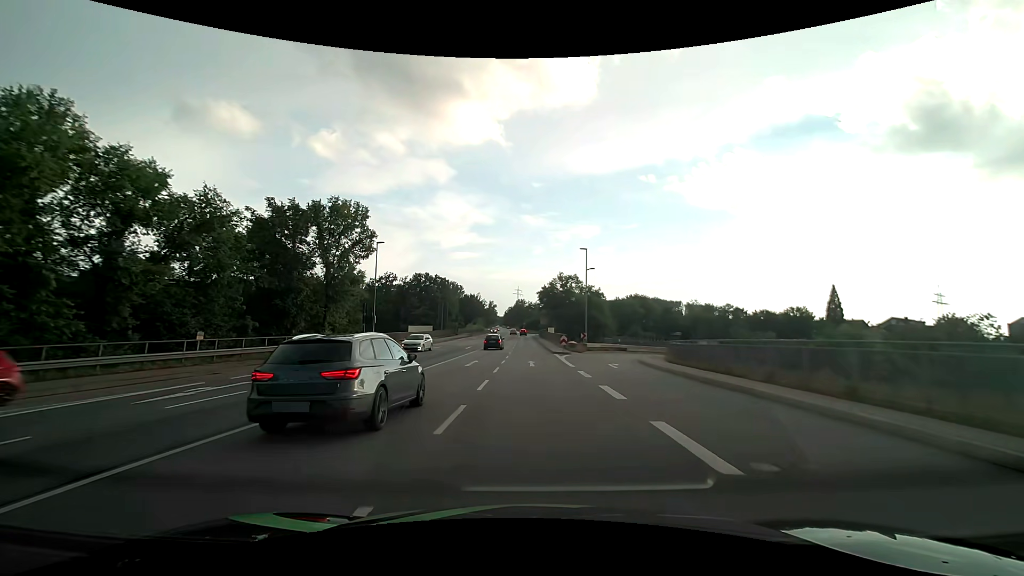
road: primary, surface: asphalt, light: Day
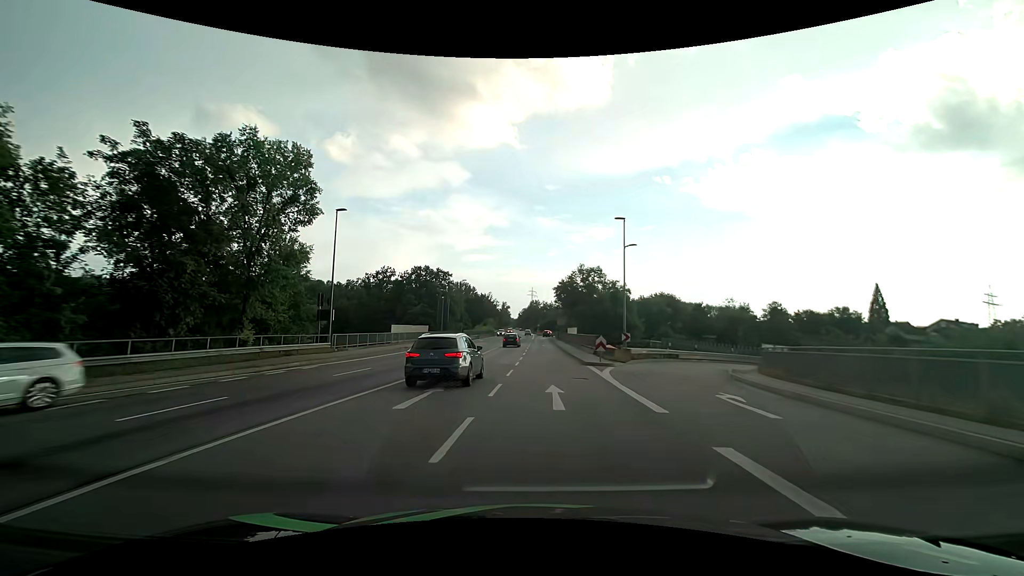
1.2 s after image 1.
(-0.1, +13.8) m; -1°
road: primary_link
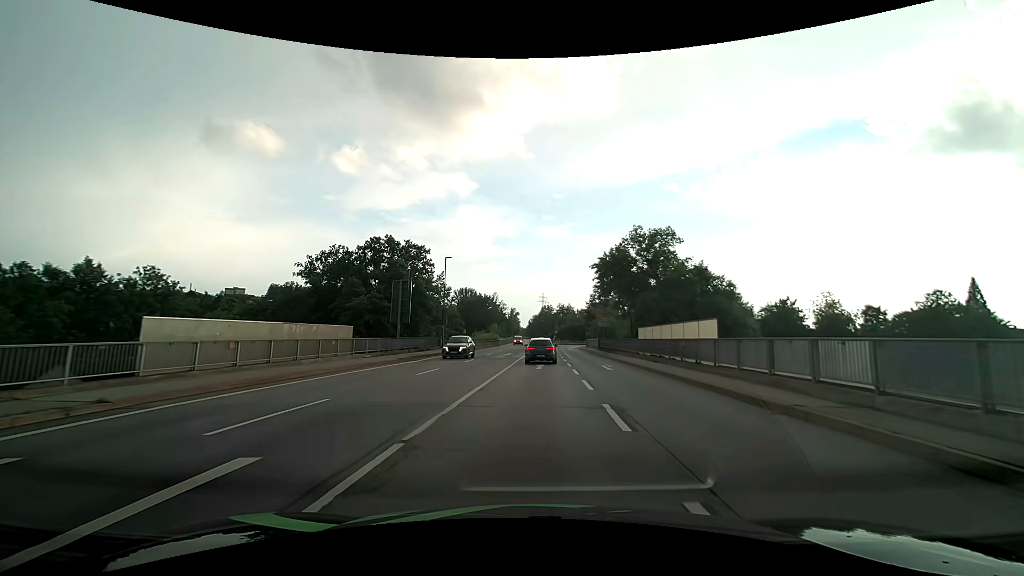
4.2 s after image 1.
(-1.9, +34.7) m; -2°
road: primary
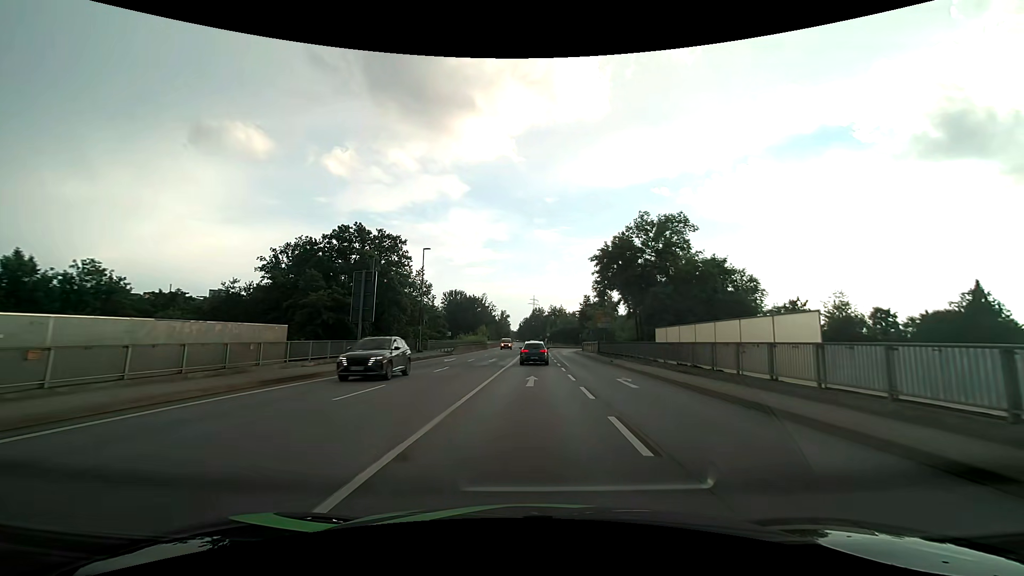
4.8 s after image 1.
(+0.1, +7.3) m; +2°
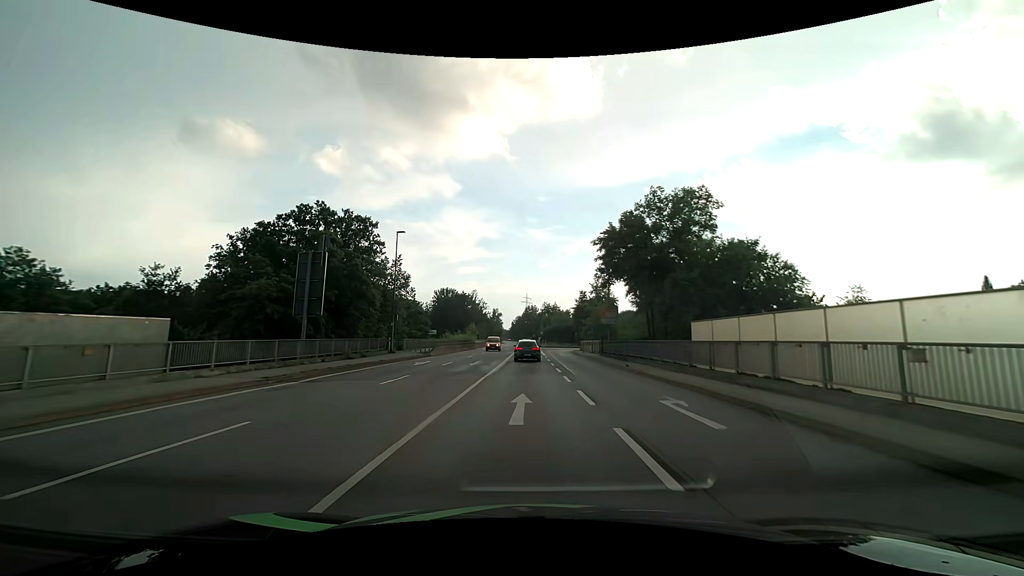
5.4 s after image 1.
(0.0, +7.4) m; +1°
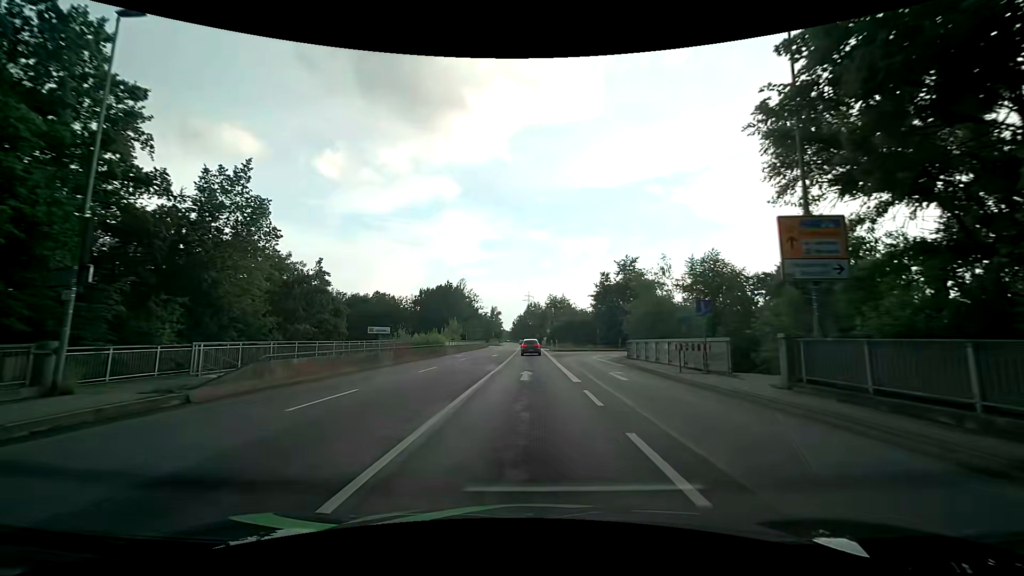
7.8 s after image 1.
(0.0, +30.3) m; 0°
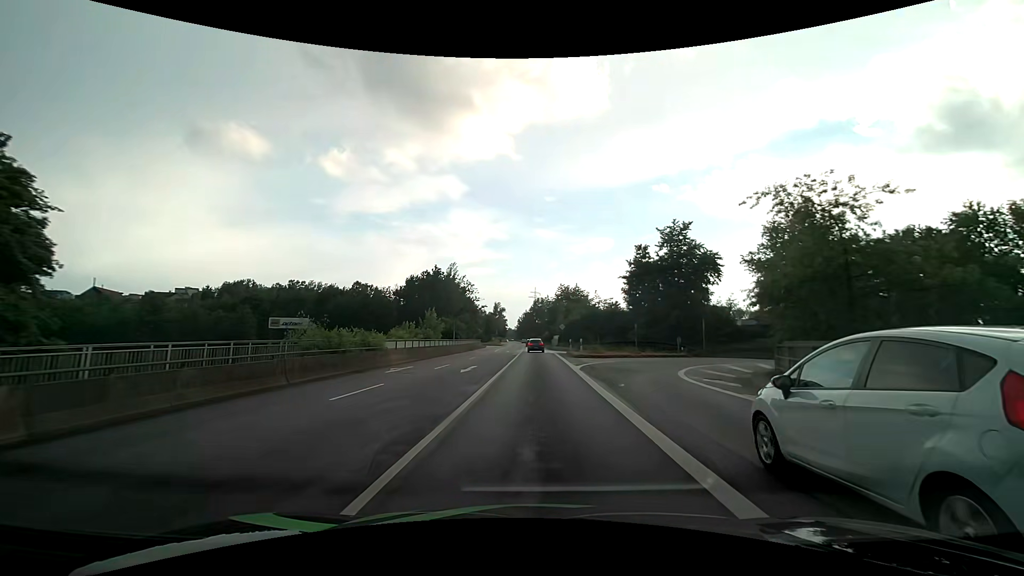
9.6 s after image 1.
(0.0, +22.5) m; 0°
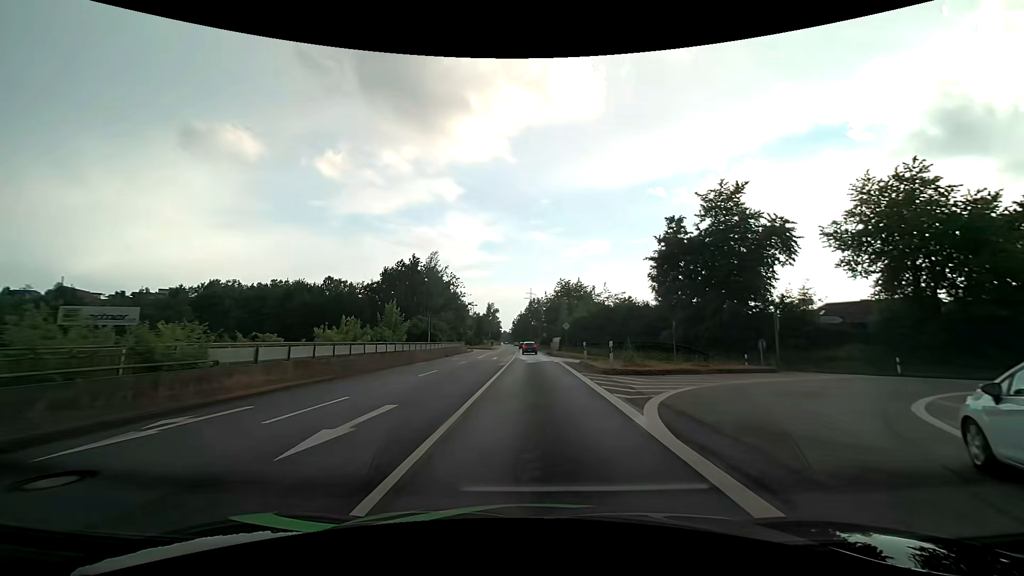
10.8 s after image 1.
(0.0, +14.8) m; 0°
